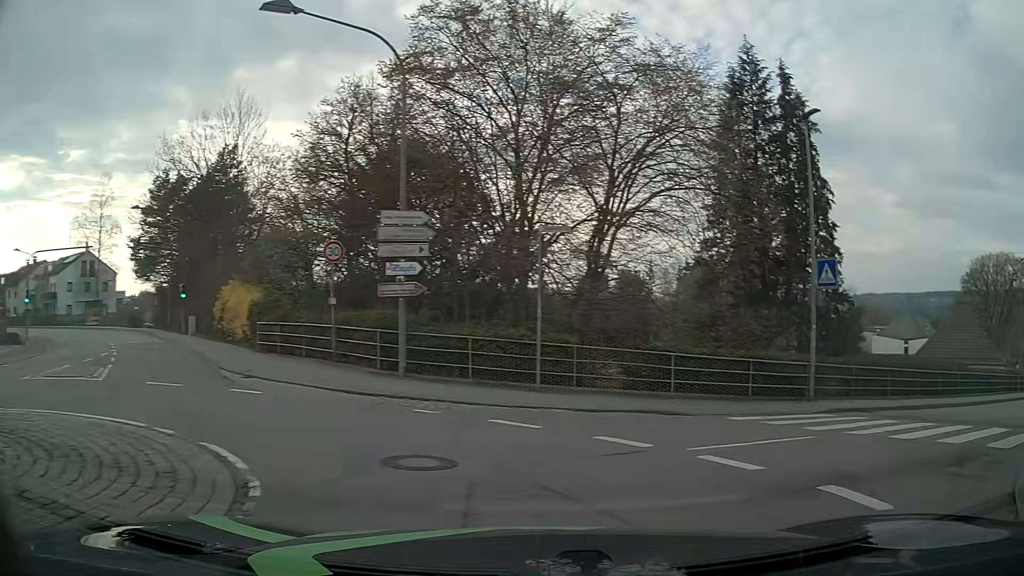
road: unclassified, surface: asphalt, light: Day
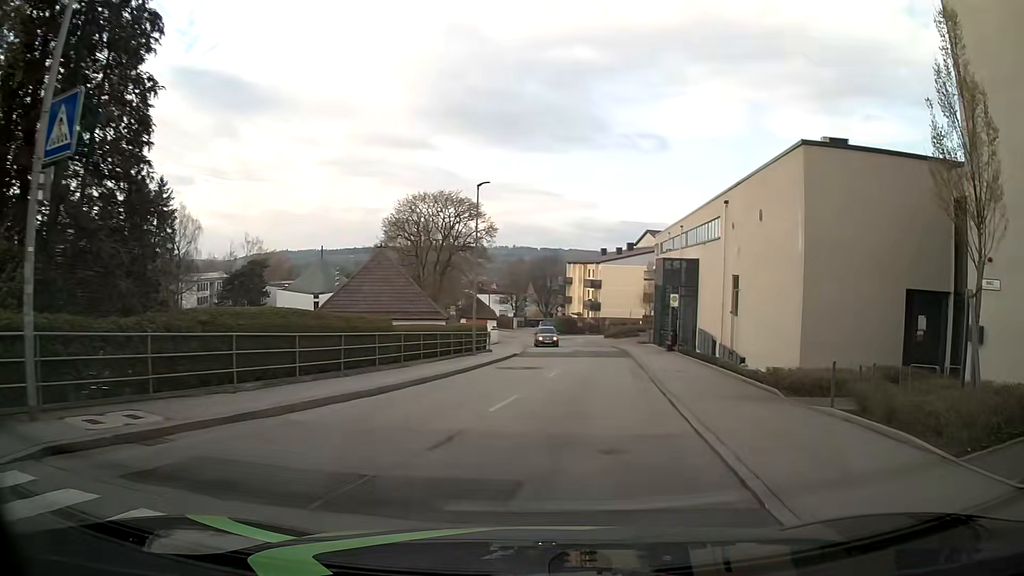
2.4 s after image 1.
(+5.8, +9.6) m; +51°
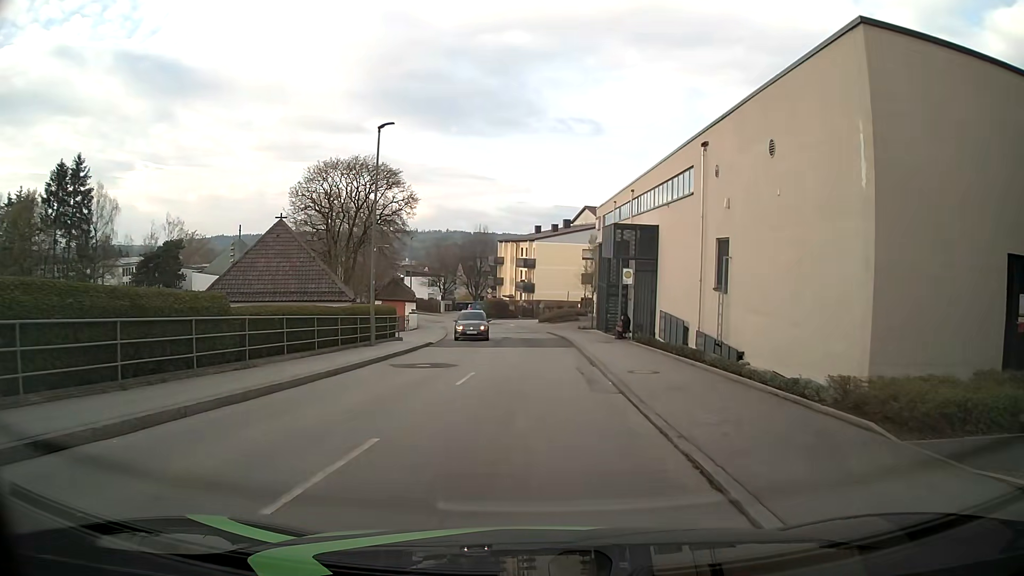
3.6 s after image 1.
(+0.5, +7.4) m; +6°
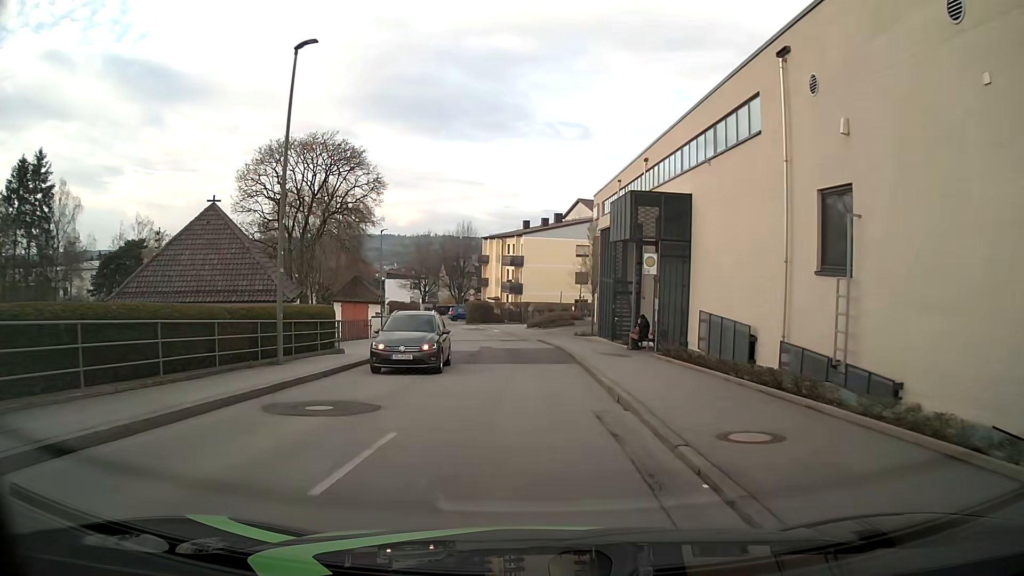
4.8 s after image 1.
(0.0, +8.4) m; 0°
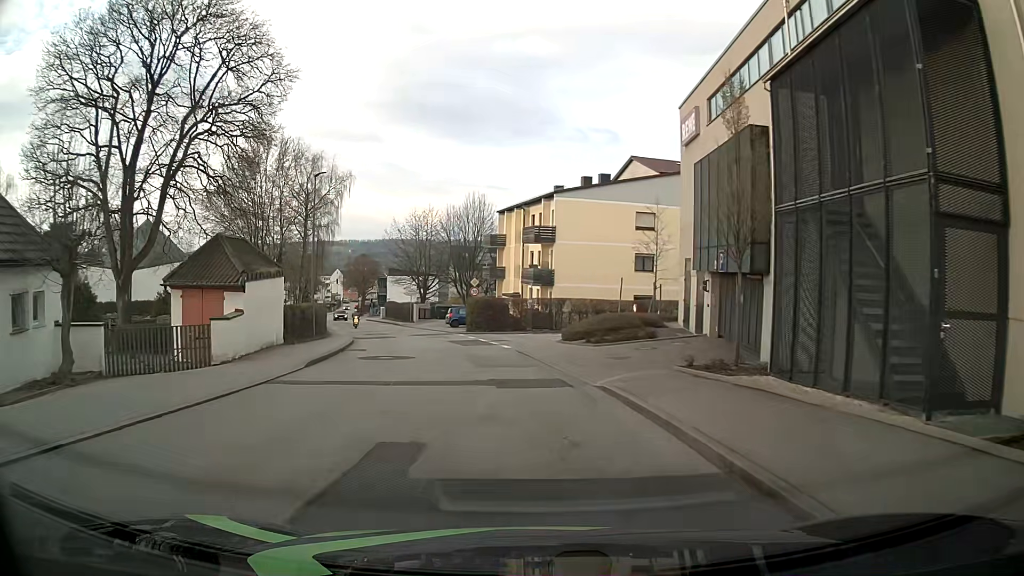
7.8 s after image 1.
(0.0, +23.9) m; -2°
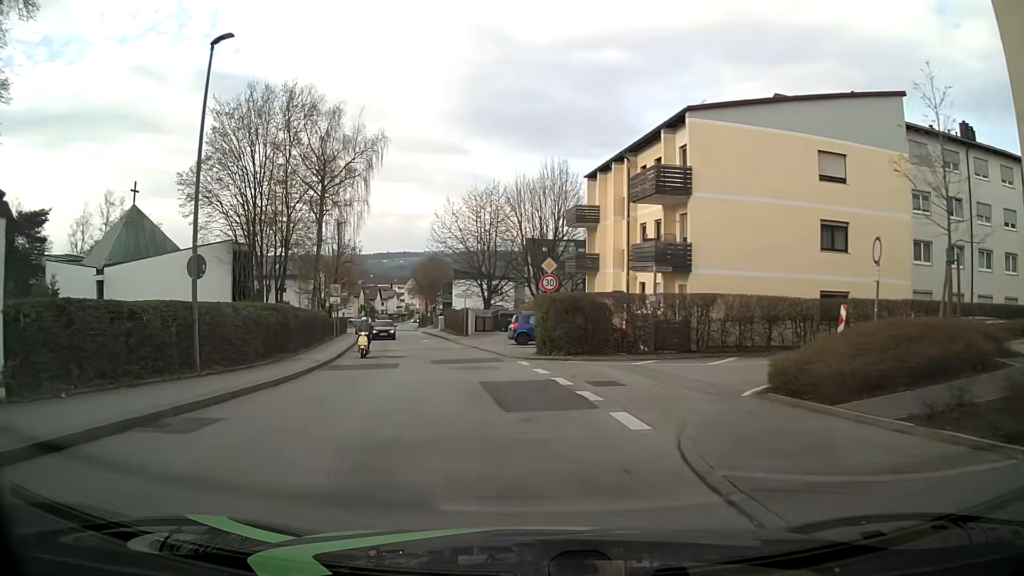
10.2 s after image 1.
(-0.8, +18.8) m; -6°
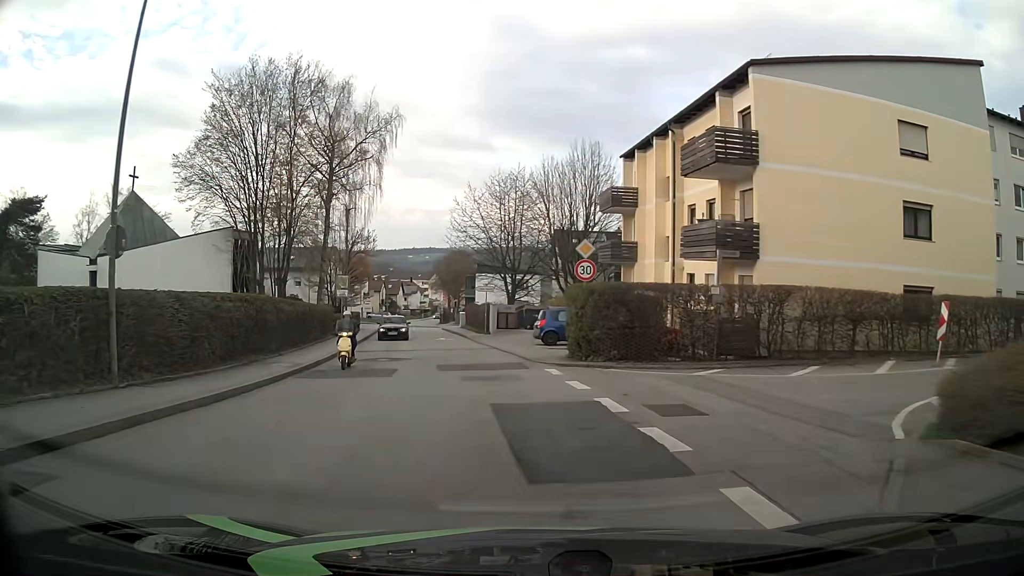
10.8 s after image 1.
(0.0, +4.6) m; -1°
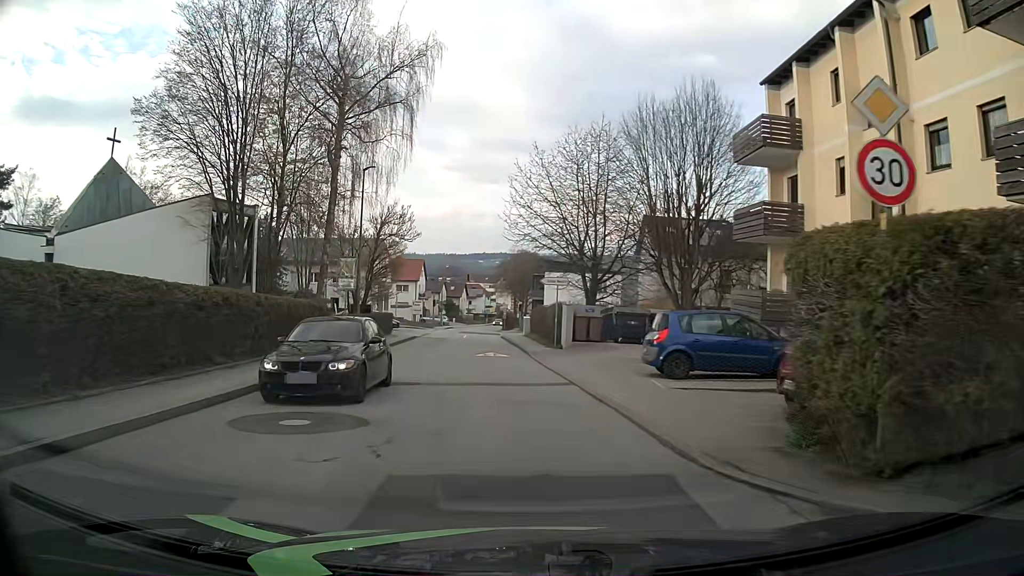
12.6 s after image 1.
(-1.2, +13.6) m; -8°
(0, +10) (-1, +20) (-2, +30) (-3, +40) (-4, +50) (-4, +60) (-5, +70) (-6, +80) (-6, +90) (-6, +100) m
